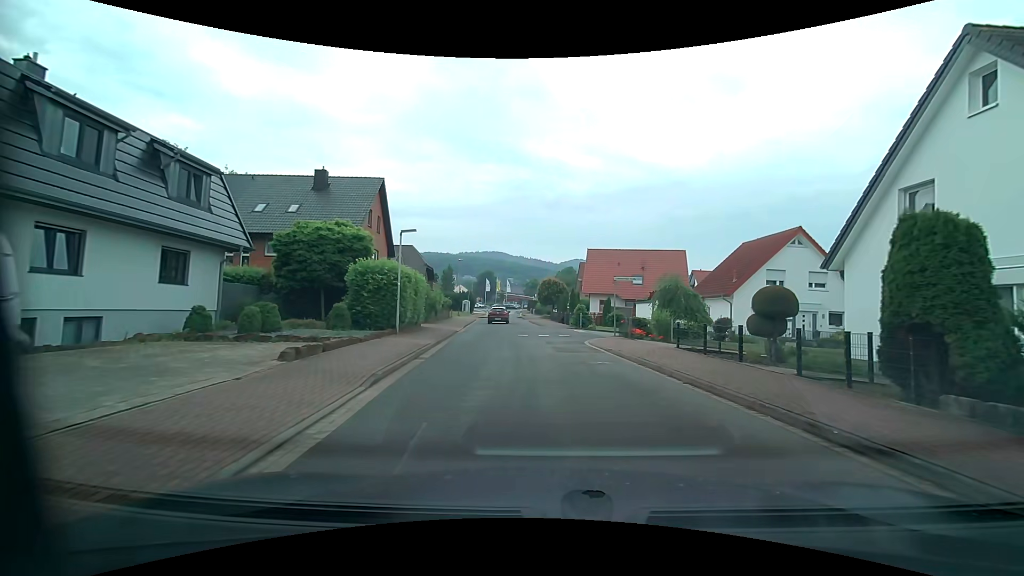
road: residential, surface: asphalt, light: Day
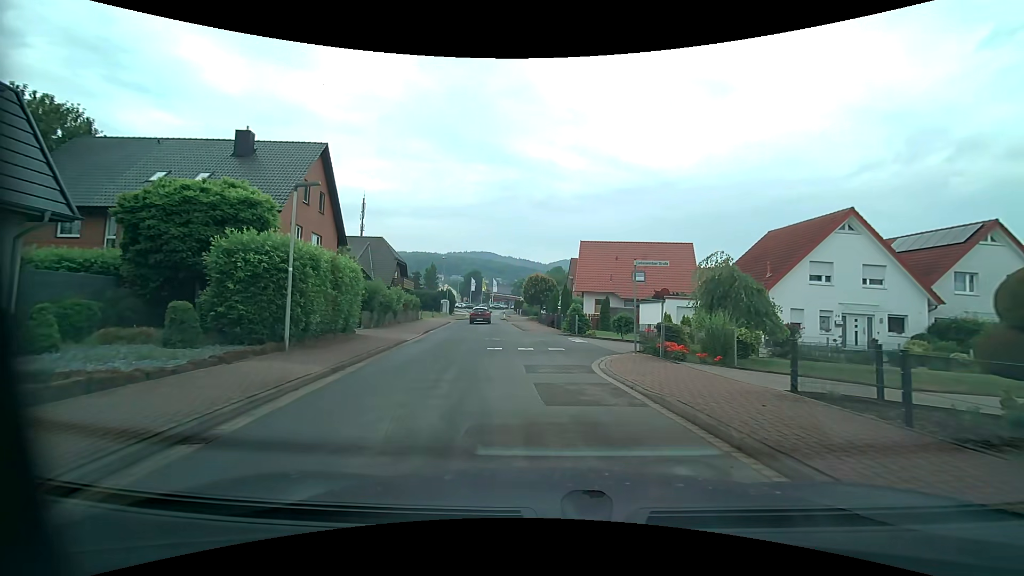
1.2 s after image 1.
(+0.2, +8.0) m; +2°
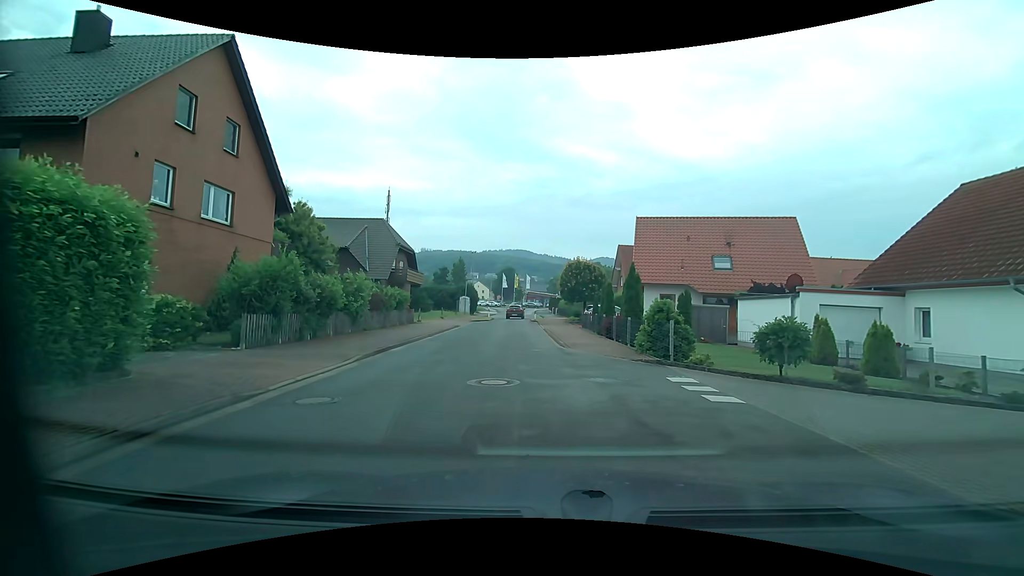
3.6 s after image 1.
(-0.5, +12.7) m; -4°
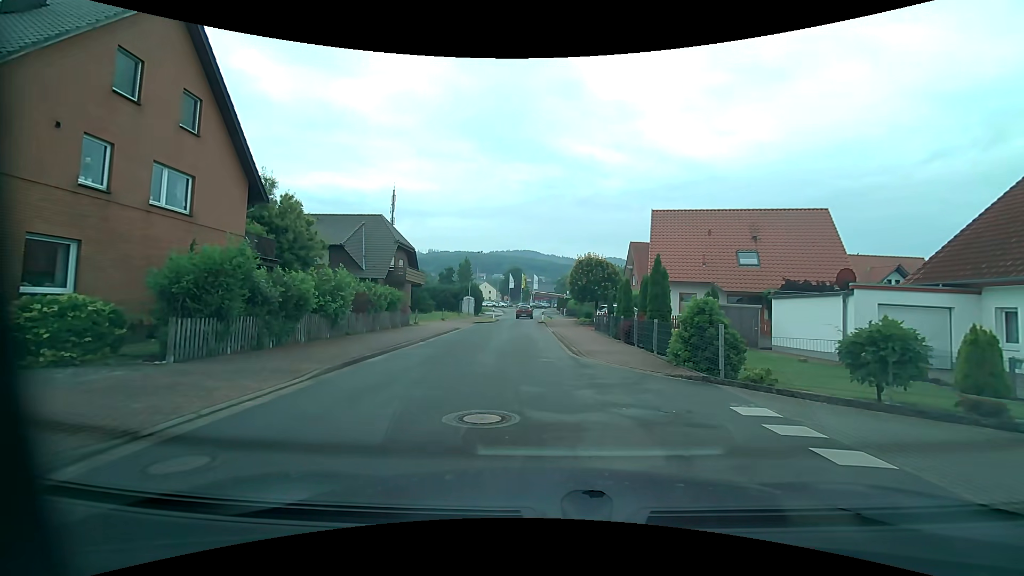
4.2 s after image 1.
(-0.1, +2.9) m; -2°
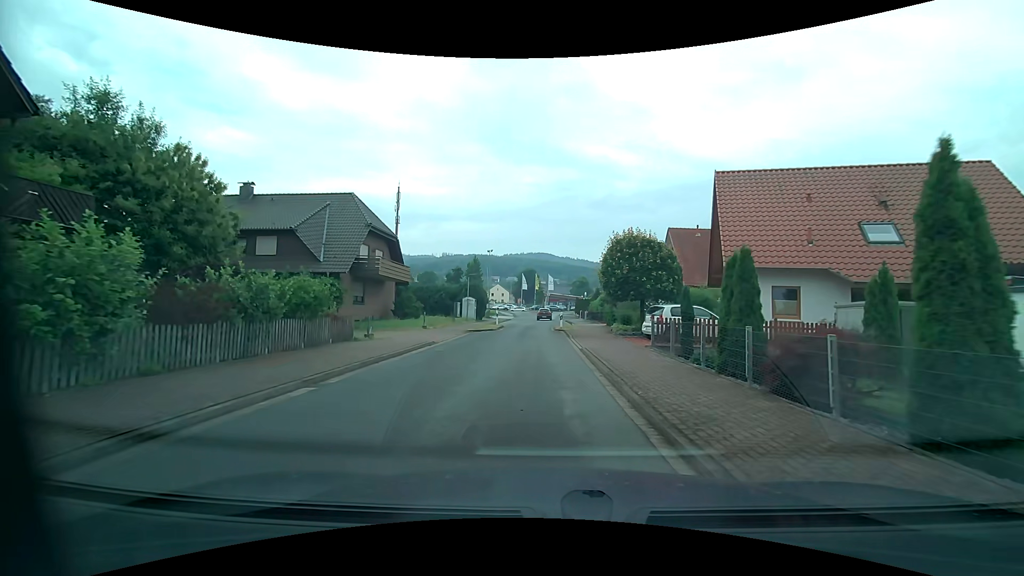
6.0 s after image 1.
(-0.1, +11.1) m; -1°
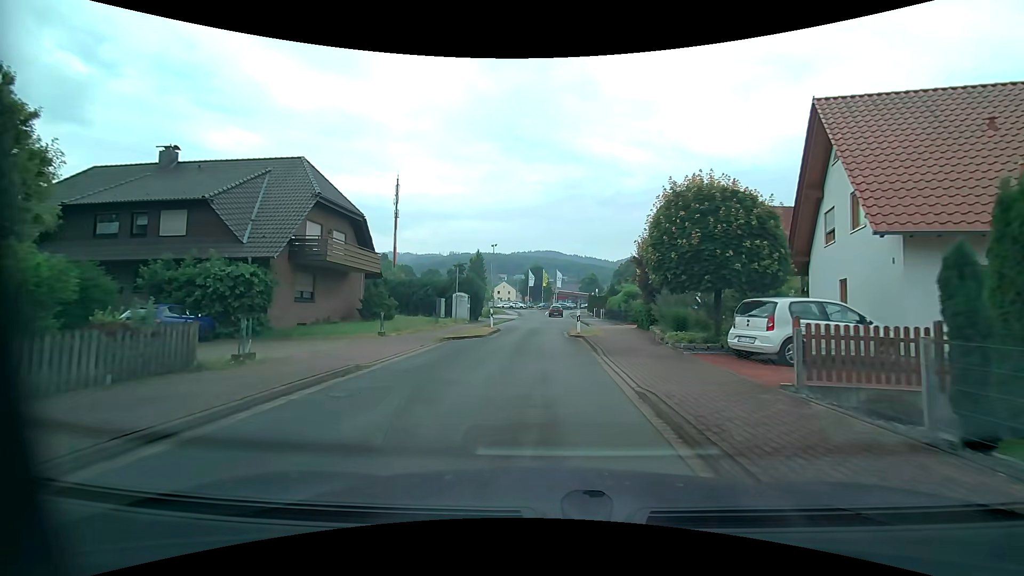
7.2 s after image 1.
(-0.1, +9.0) m; -1°
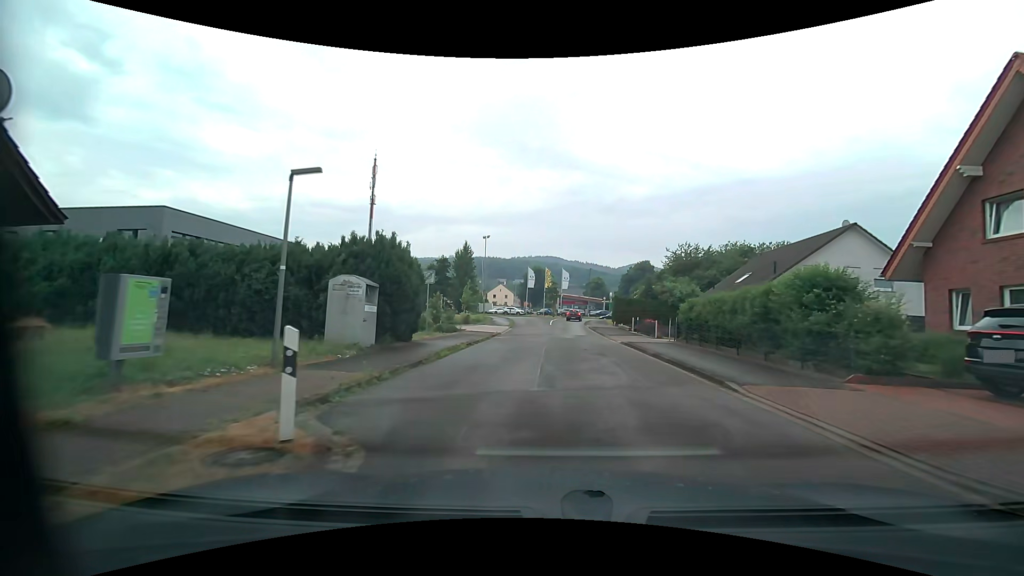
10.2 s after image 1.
(-0.7, +23.3) m; -1°
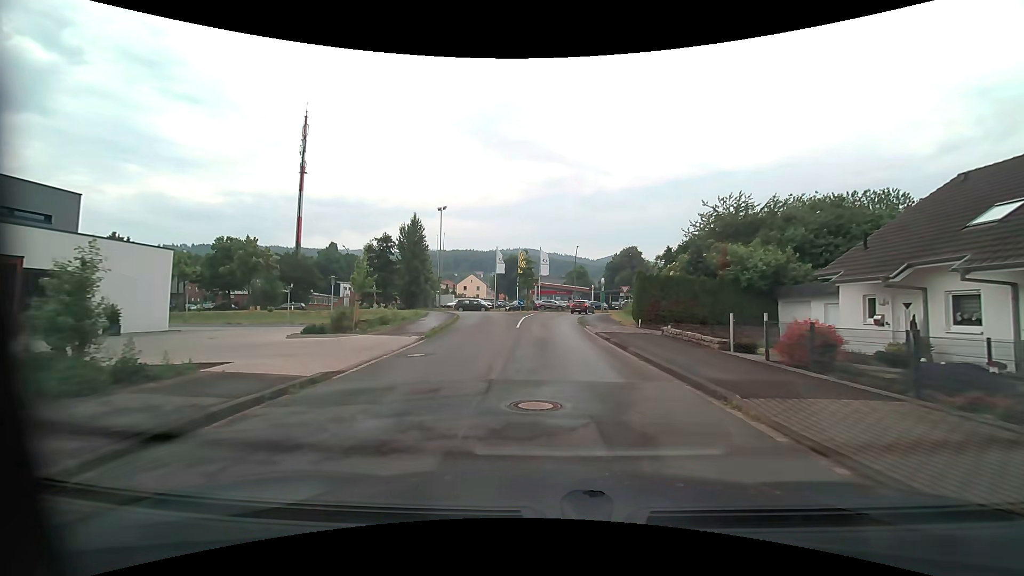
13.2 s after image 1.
(+1.0, +23.5) m; +4°
